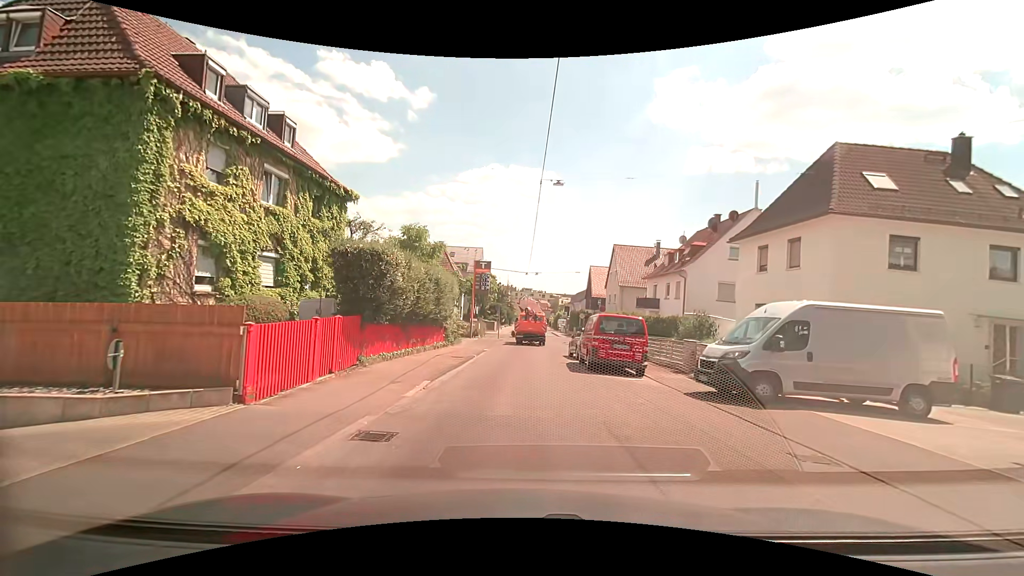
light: Day
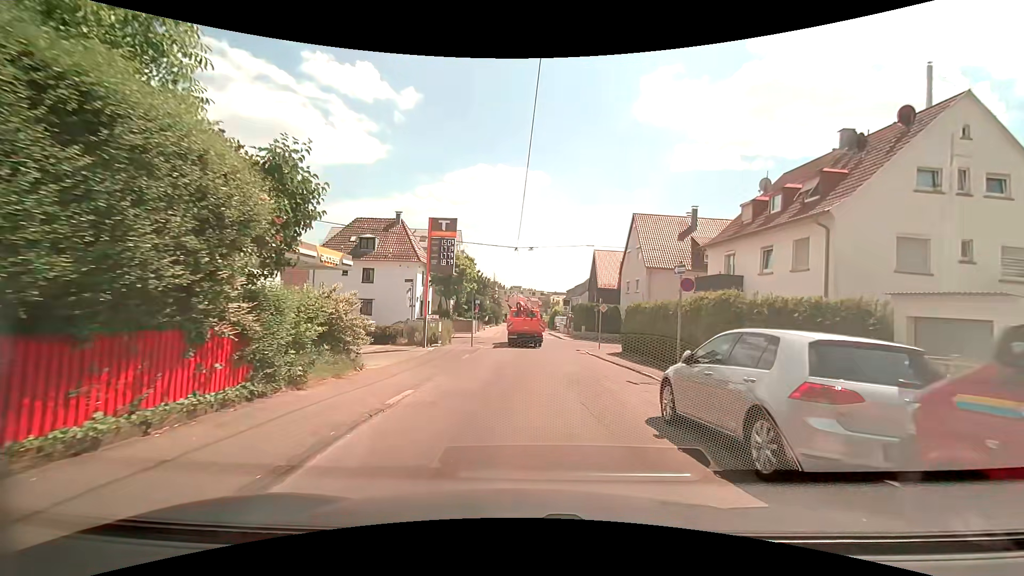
(-0.3, +17.7) m; 0°
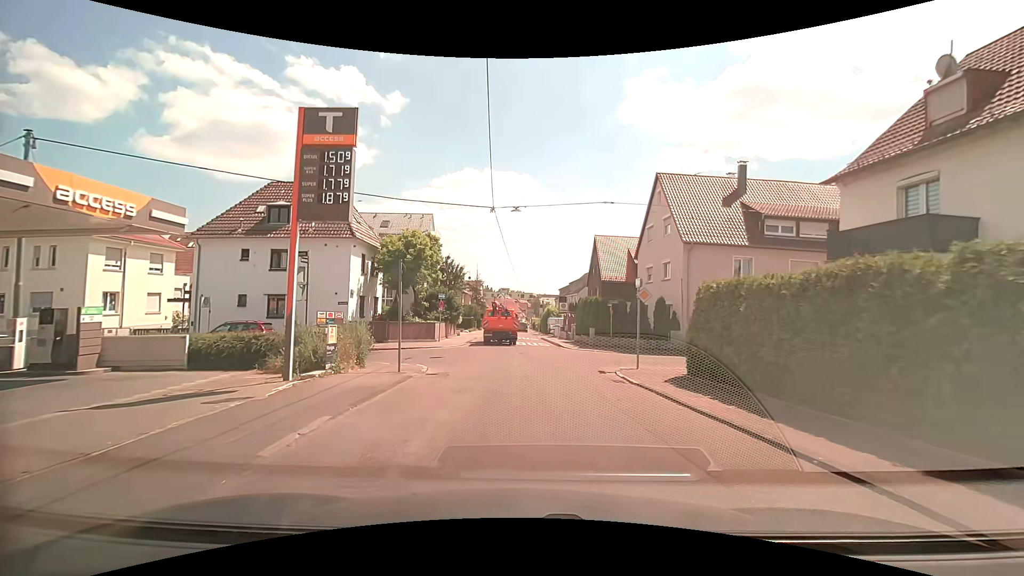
(+0.5, +13.9) m; +2°
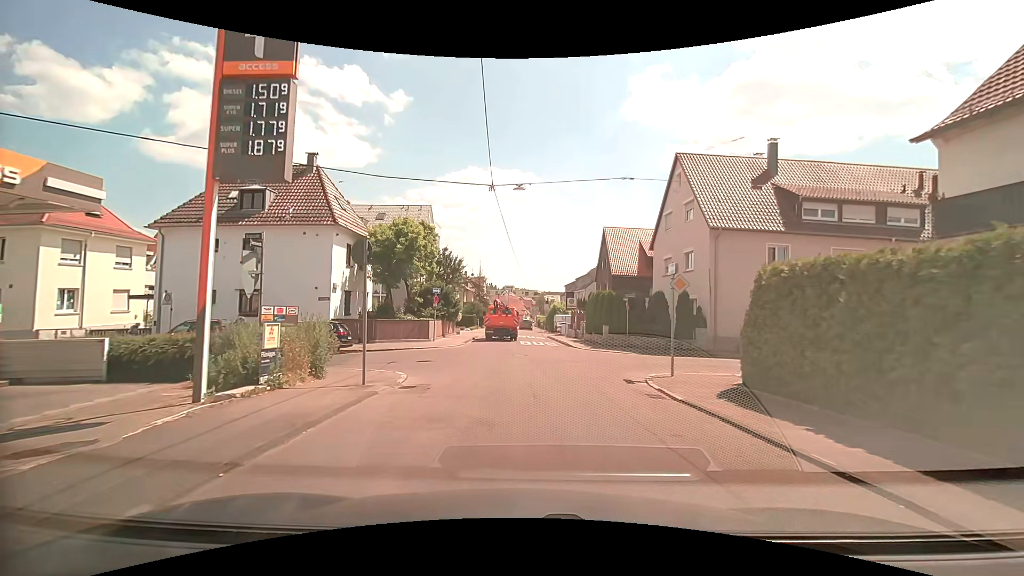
(0.0, +3.6) m; -1°
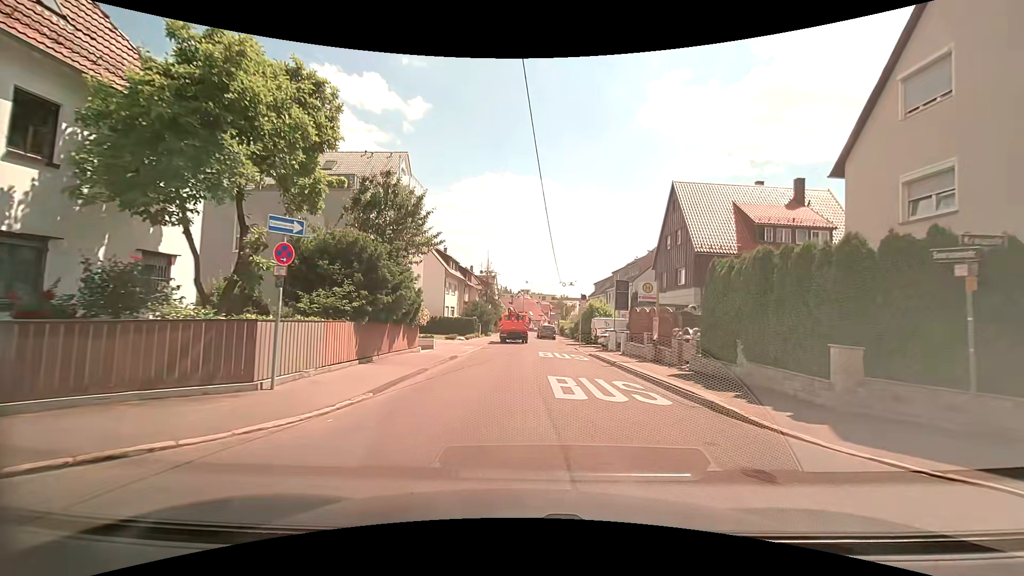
(-0.4, +20.6) m; -2°
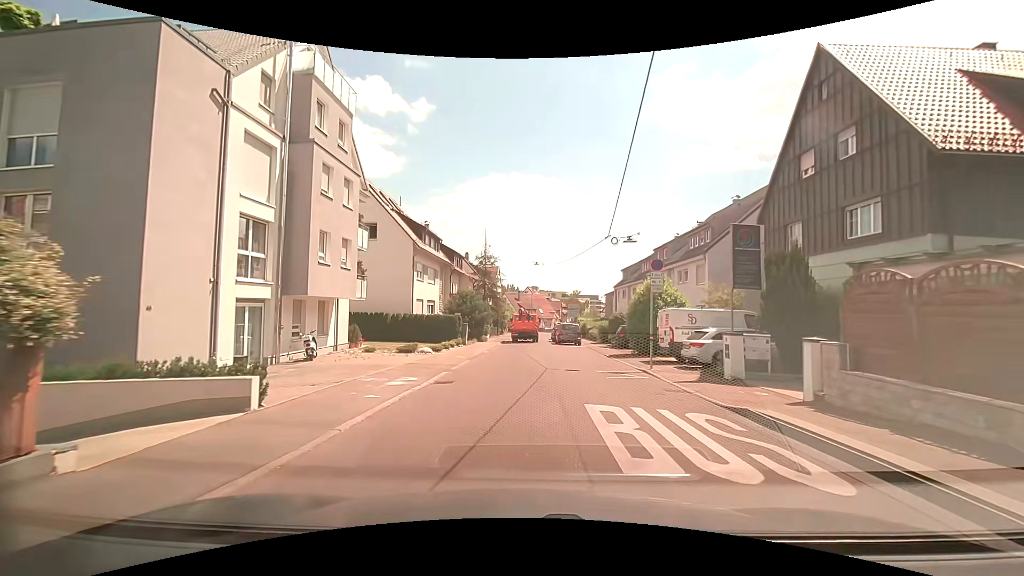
(+0.1, +17.6) m; -1°
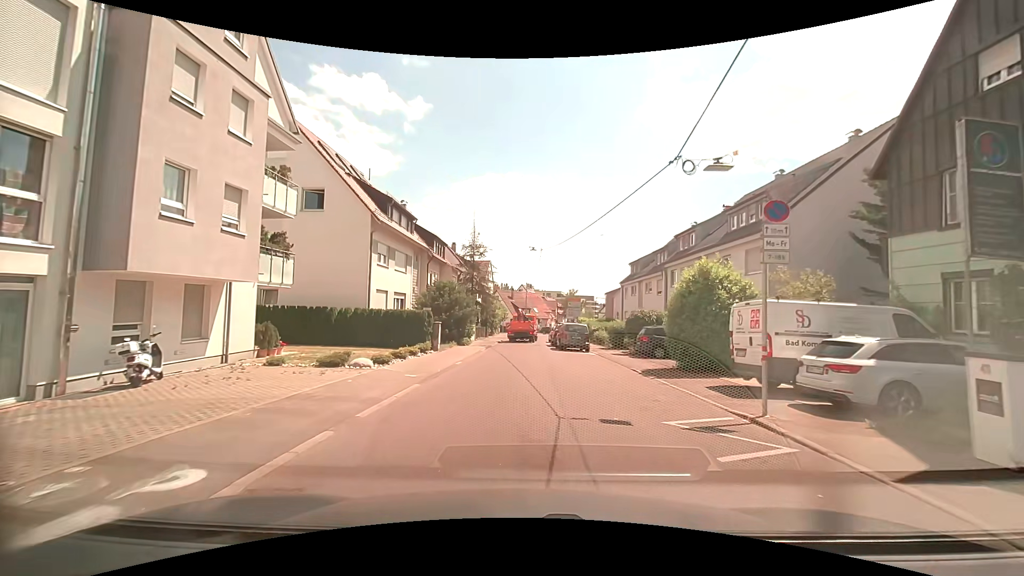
(+0.1, +8.3) m; +2°
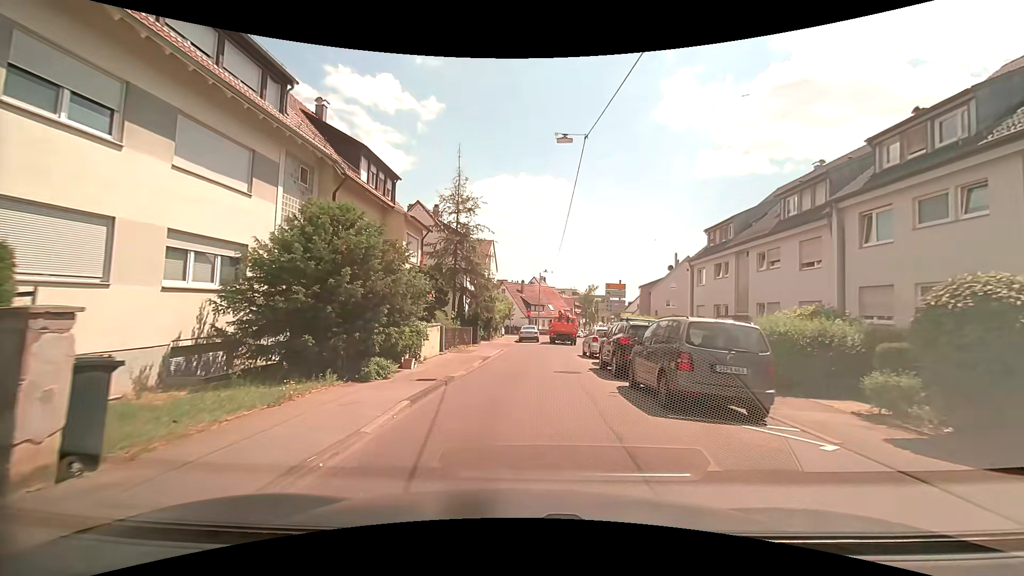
(-0.2, +20.4) m; -2°
